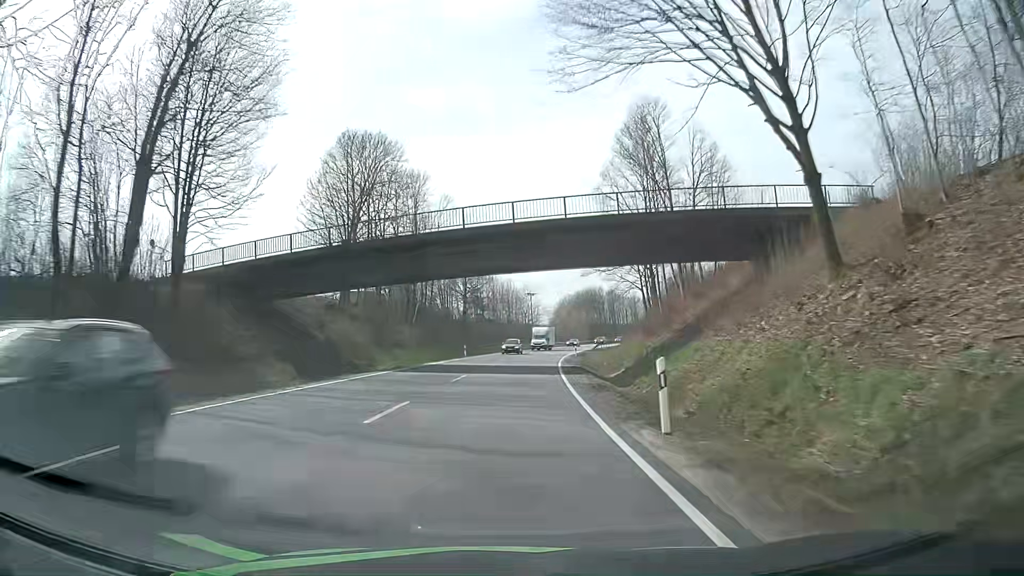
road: primary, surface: asphalt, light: Day
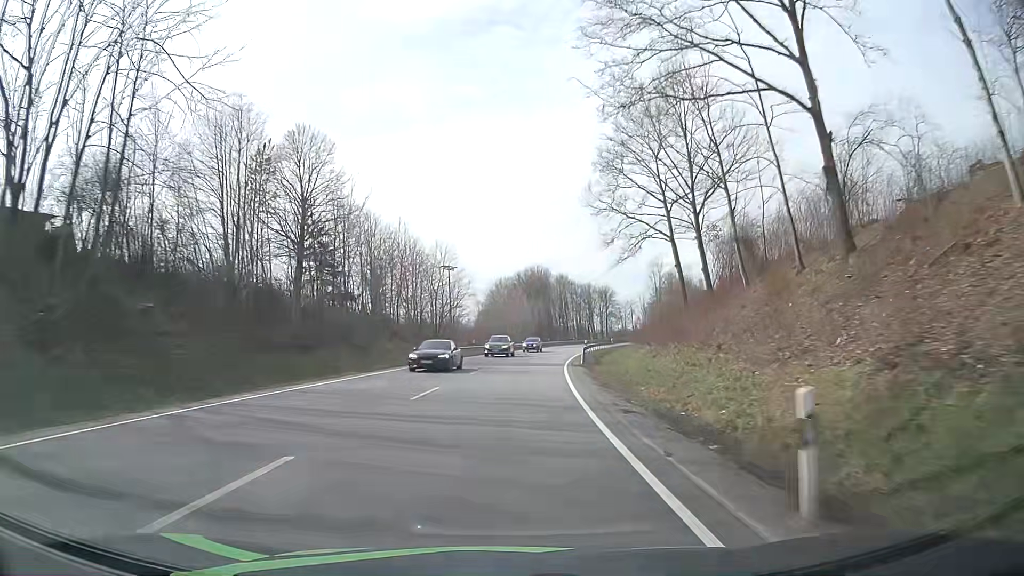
(+2.8, +55.4) m; +6°
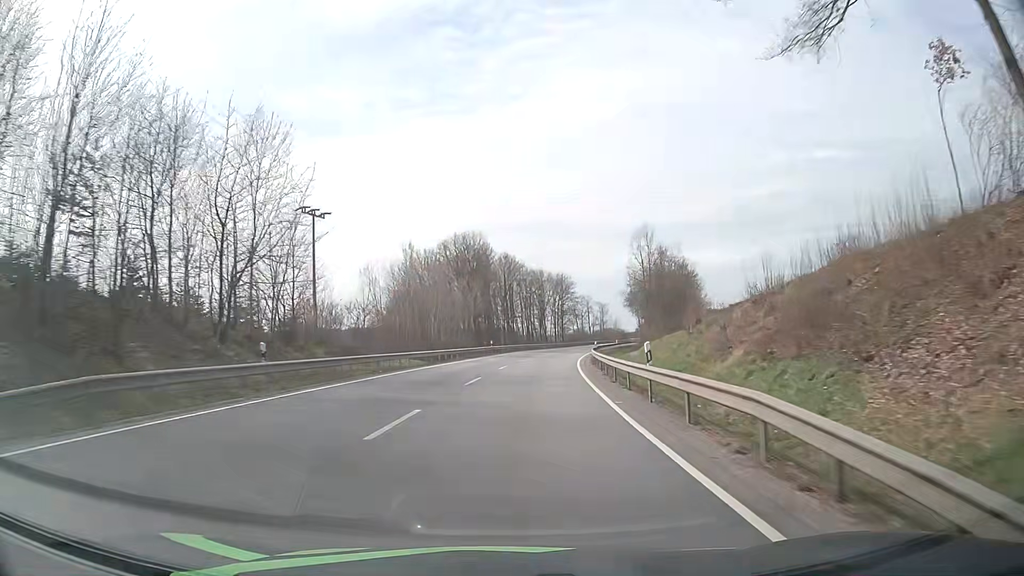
(+2.0, +42.2) m; +6°
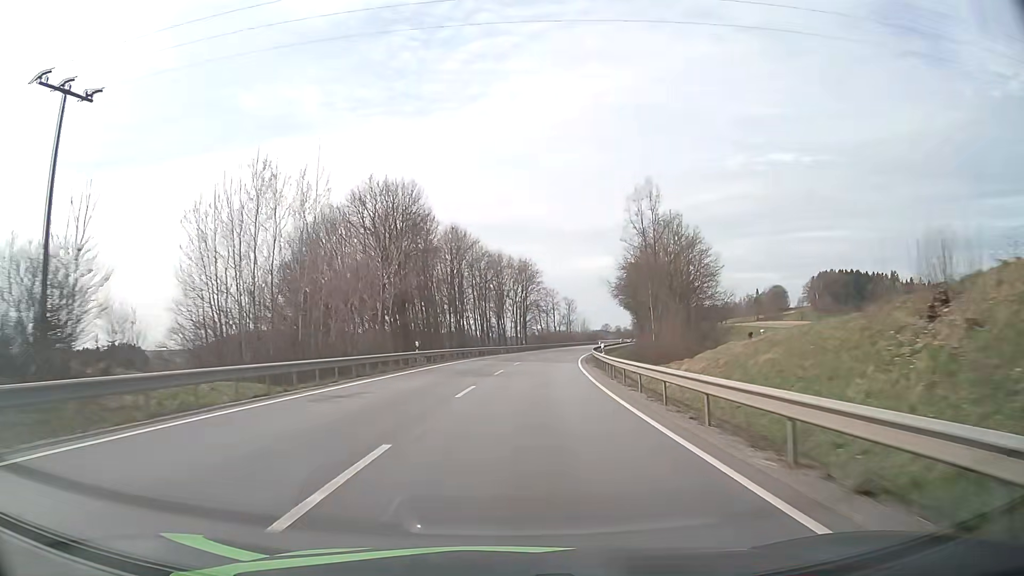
(+0.8, +28.4) m; +4°
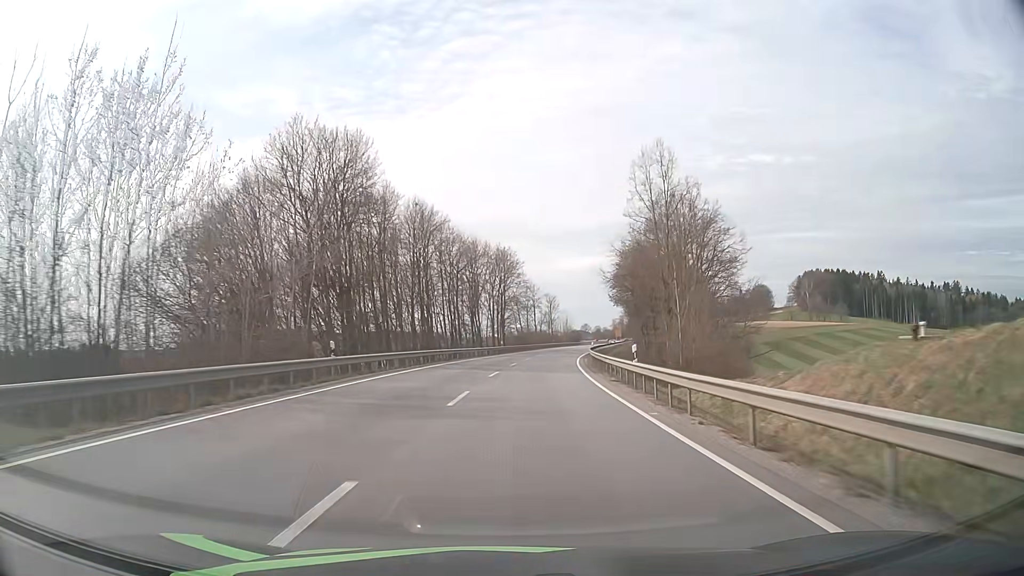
(+0.2, +14.3) m; +2°
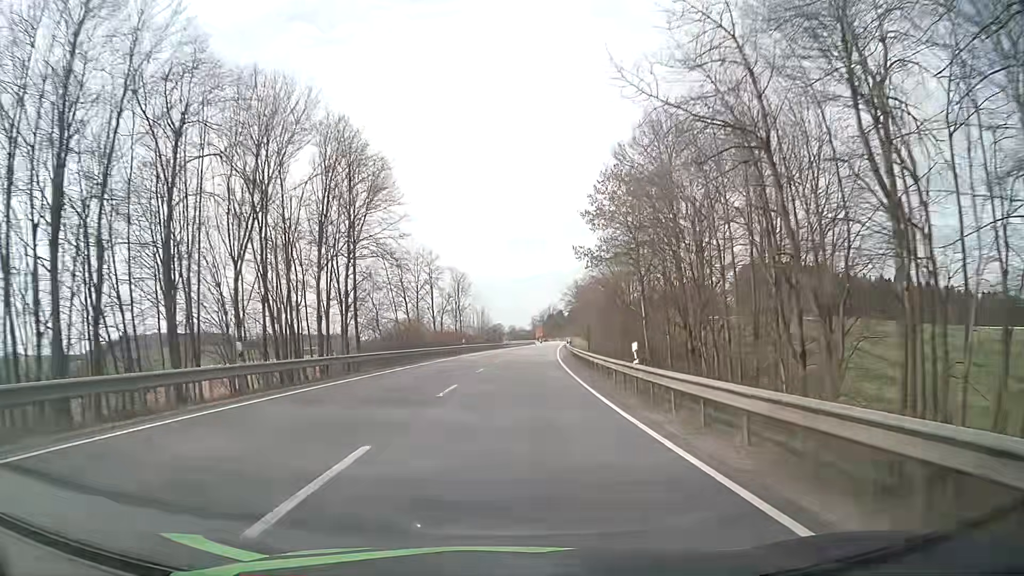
(+3.9, +57.7) m; +8°
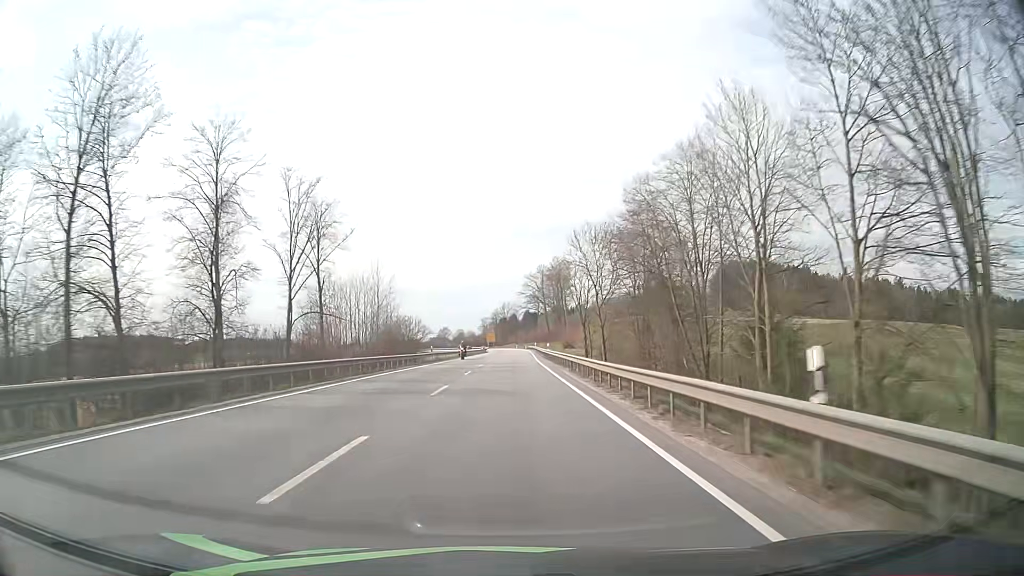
(+2.5, +59.1) m; +4°
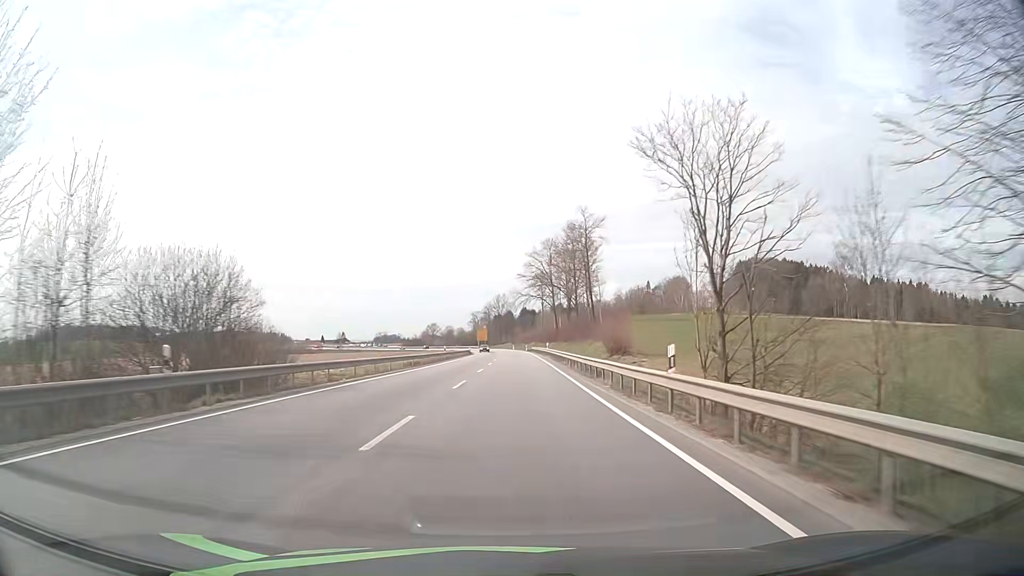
(+0.2, +45.3) m; 0°
(0, +10) (0, +20) (0, +30) (0, +40) (+1, +50) (+1, +60) (+1, +70) (+1, +80) (+1, +90) (+1, +100) m
